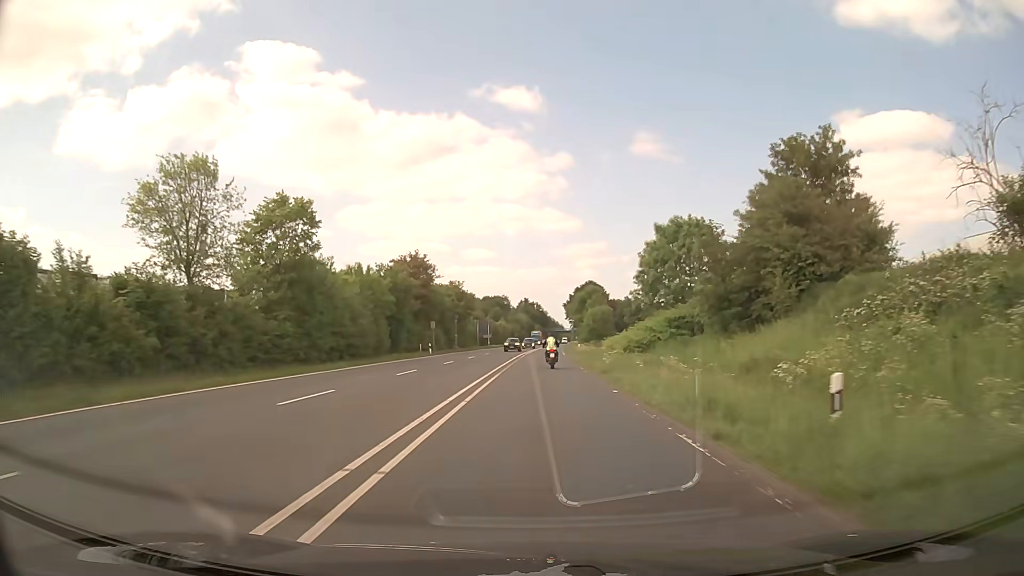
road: primary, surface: asphalt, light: Day
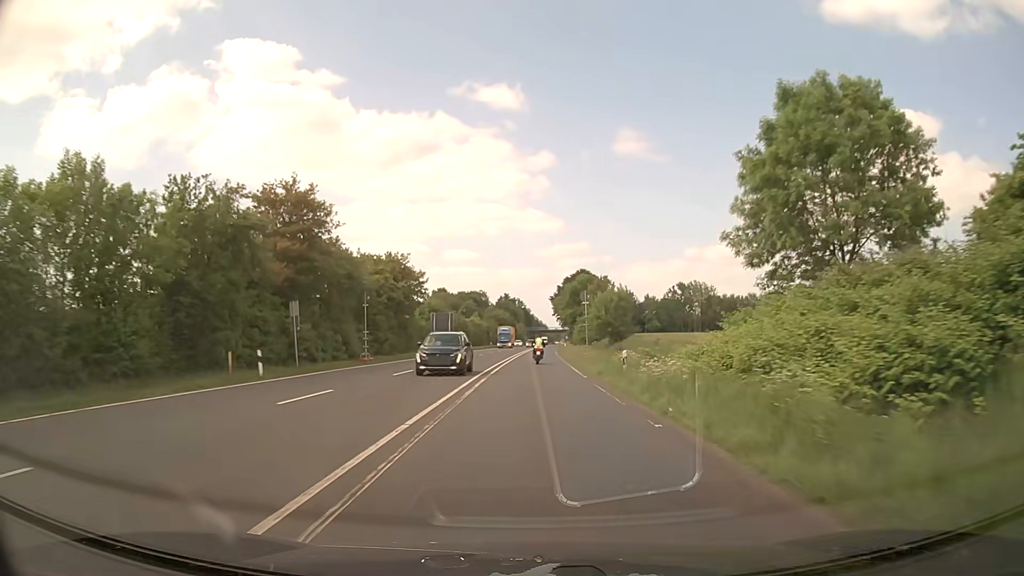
(+0.6, +35.9) m; +2°
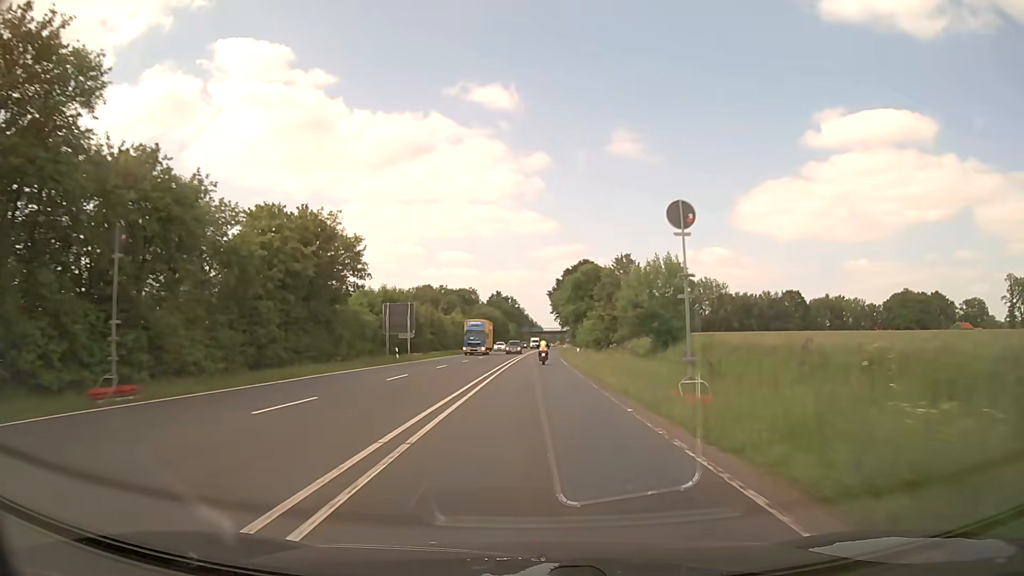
(+0.1, +25.8) m; +1°
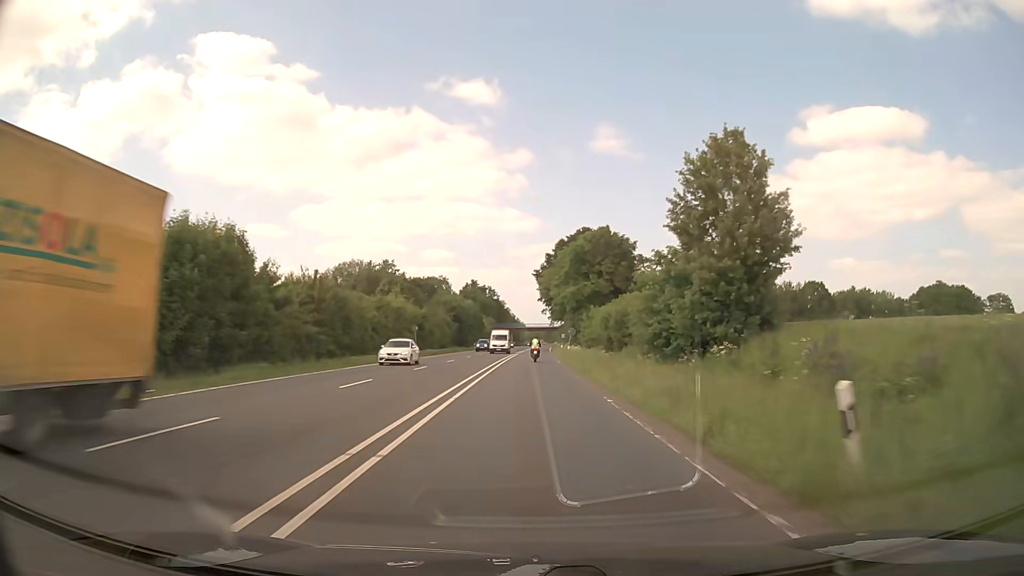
(+0.4, +41.3) m; +1°
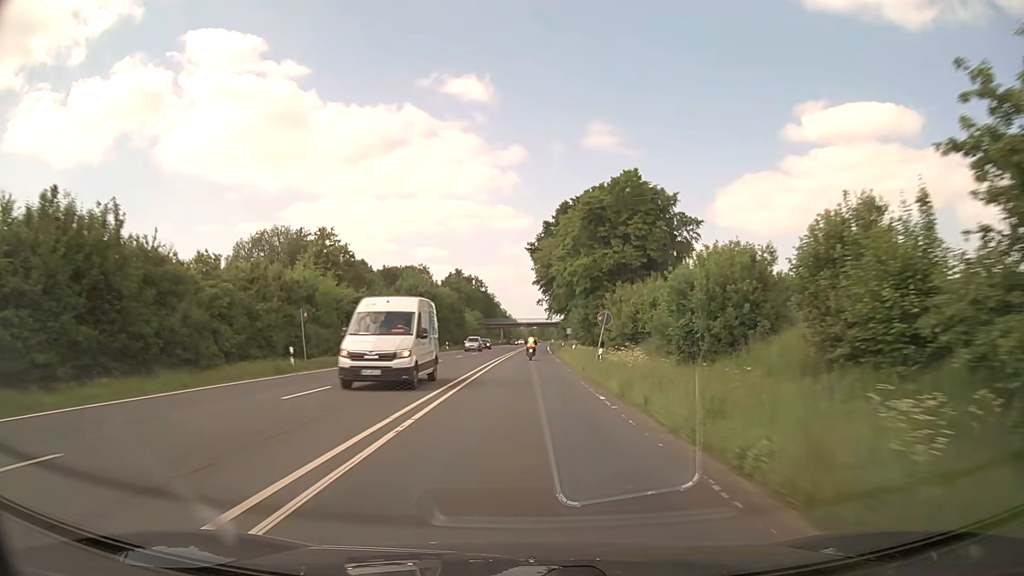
(+0.2, +28.7) m; 0°
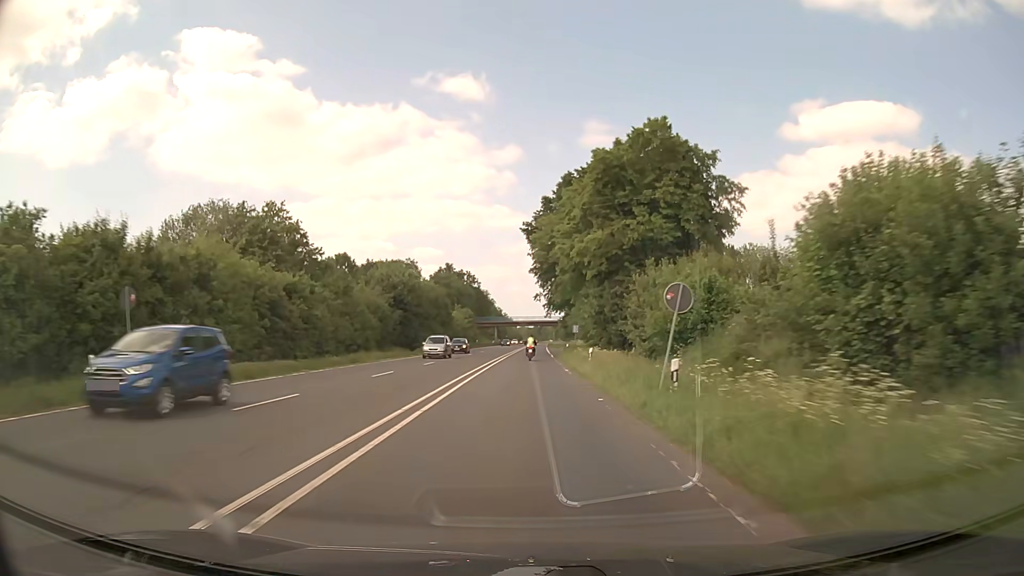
(+0.1, +14.5) m; +1°
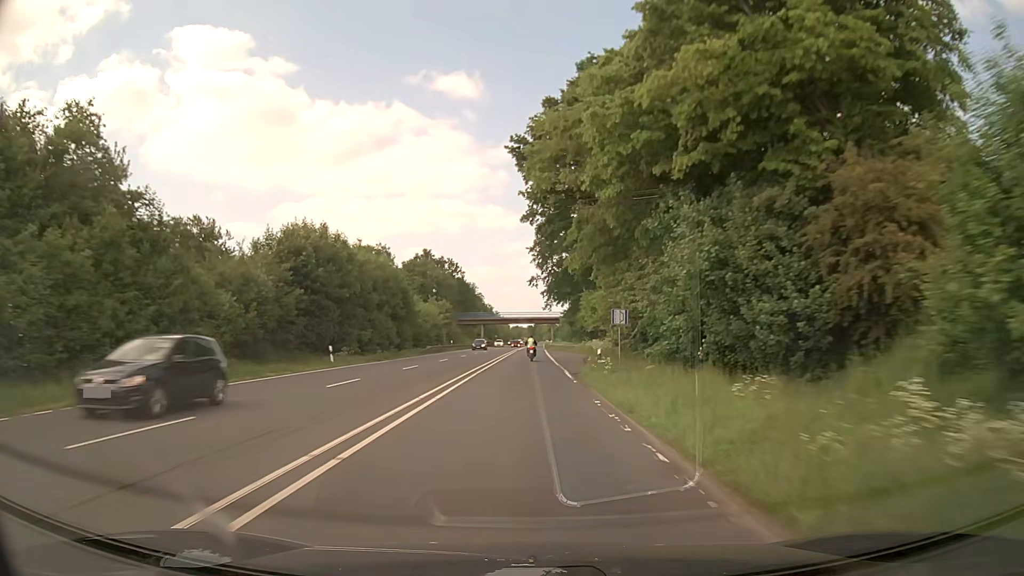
(+0.1, +29.2) m; 0°
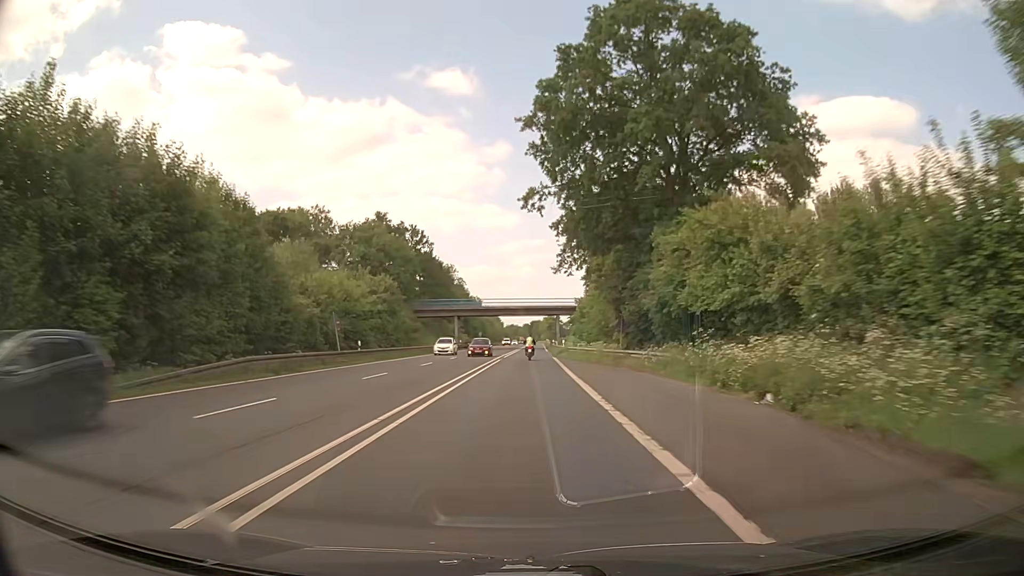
(+0.1, +44.6) m; 0°
(0, +10) (0, +20) (0, +30) (0, +40) (0, +50) (+1, +60) (+1, +70) (+1, +80) (+1, +90) (+1, +100) m
